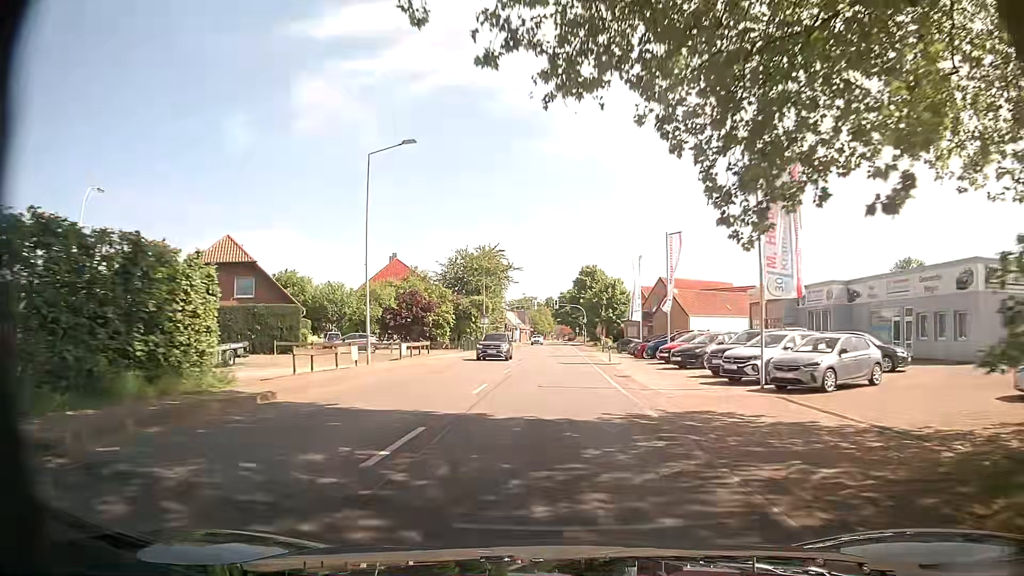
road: secondary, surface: asphalt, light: Day
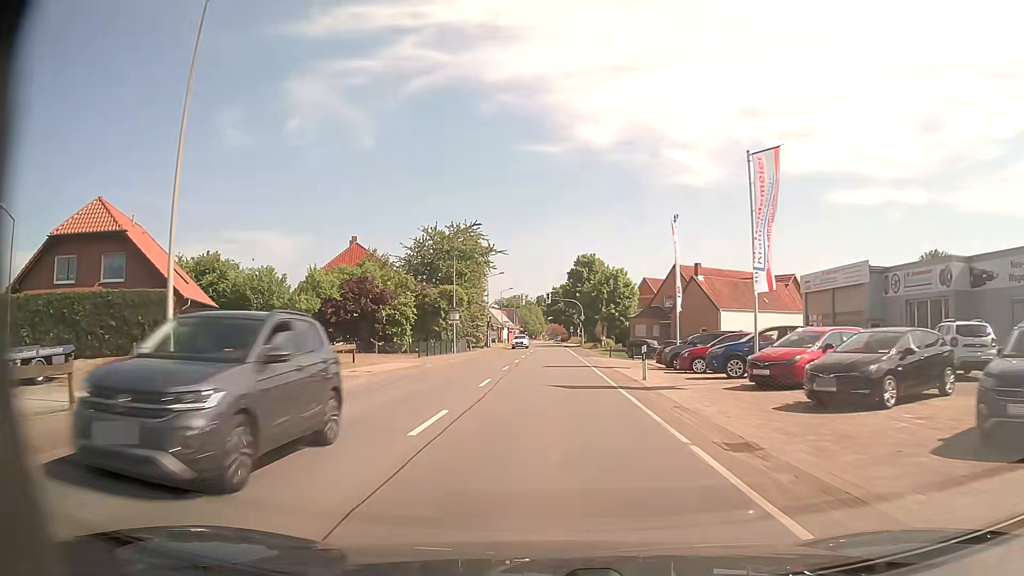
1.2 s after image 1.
(-0.2, +15.8) m; 0°
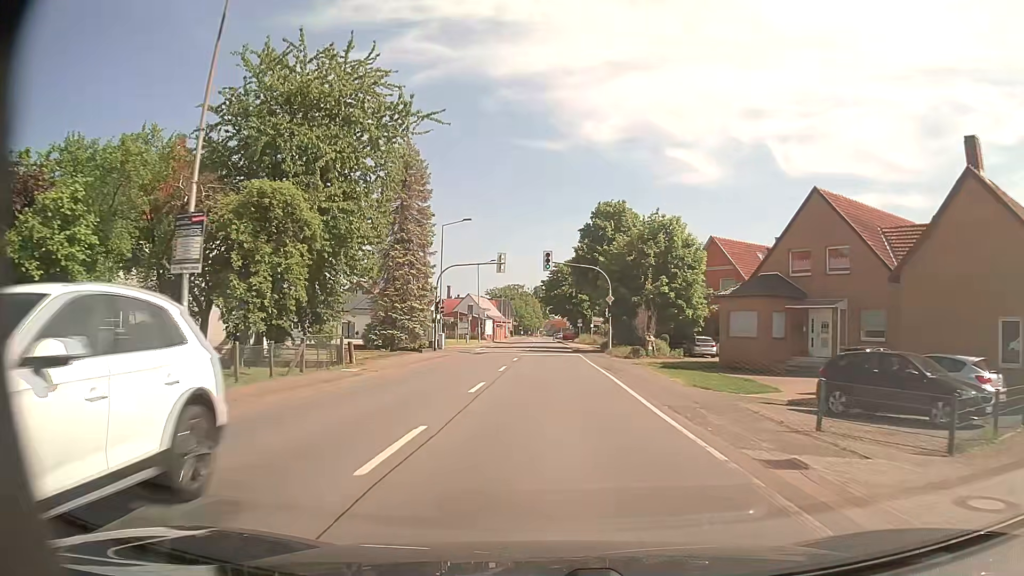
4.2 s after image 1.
(+0.1, +38.9) m; 0°
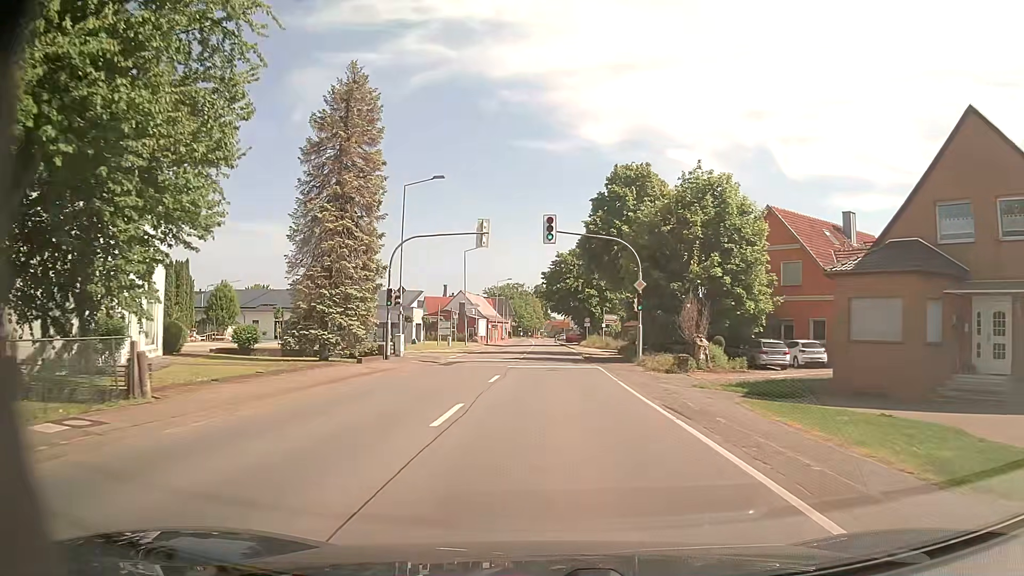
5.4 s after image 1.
(0.0, +14.3) m; 0°
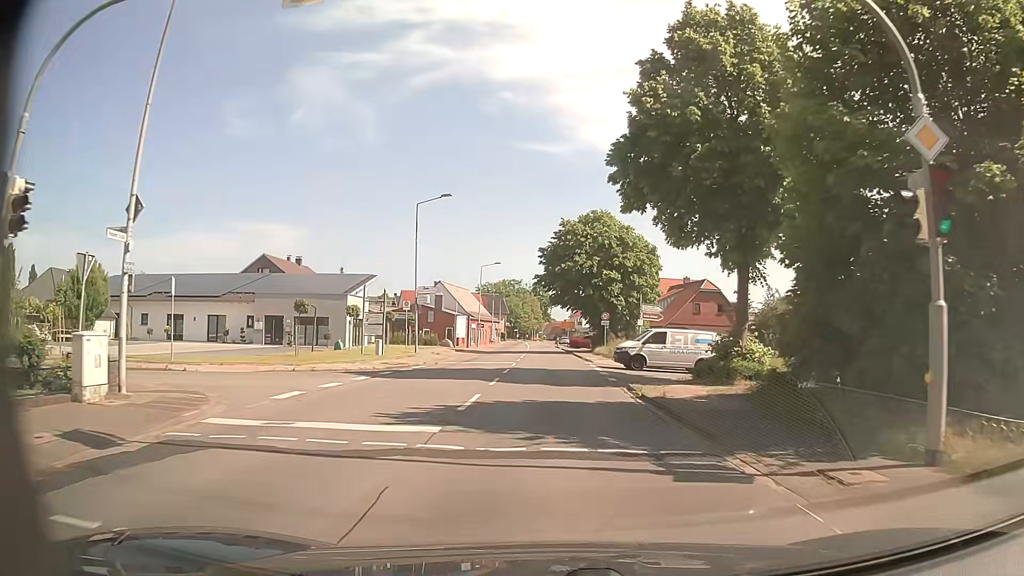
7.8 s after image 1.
(+0.1, +24.9) m; 0°
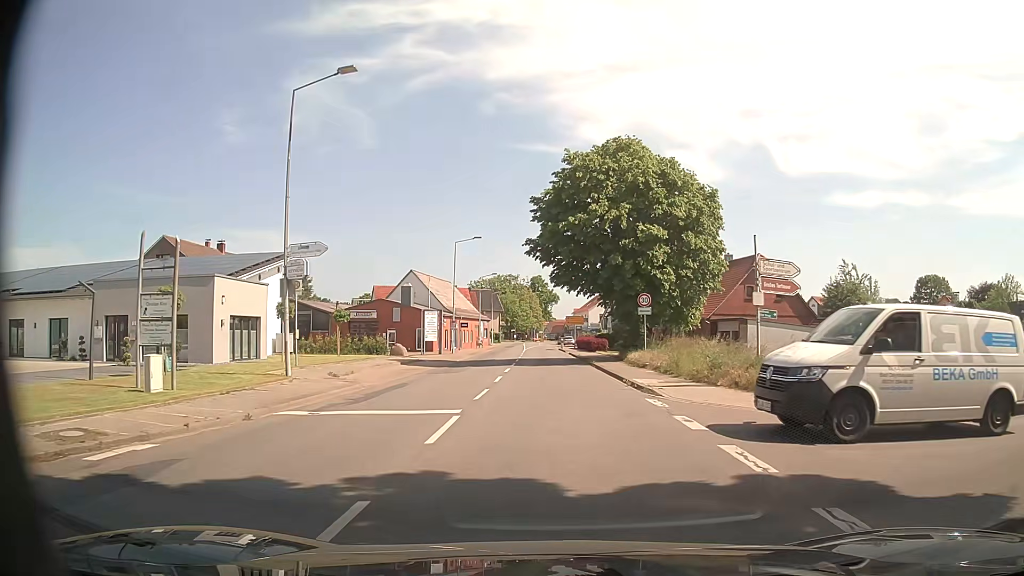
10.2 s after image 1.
(0.0, +21.3) m; -1°
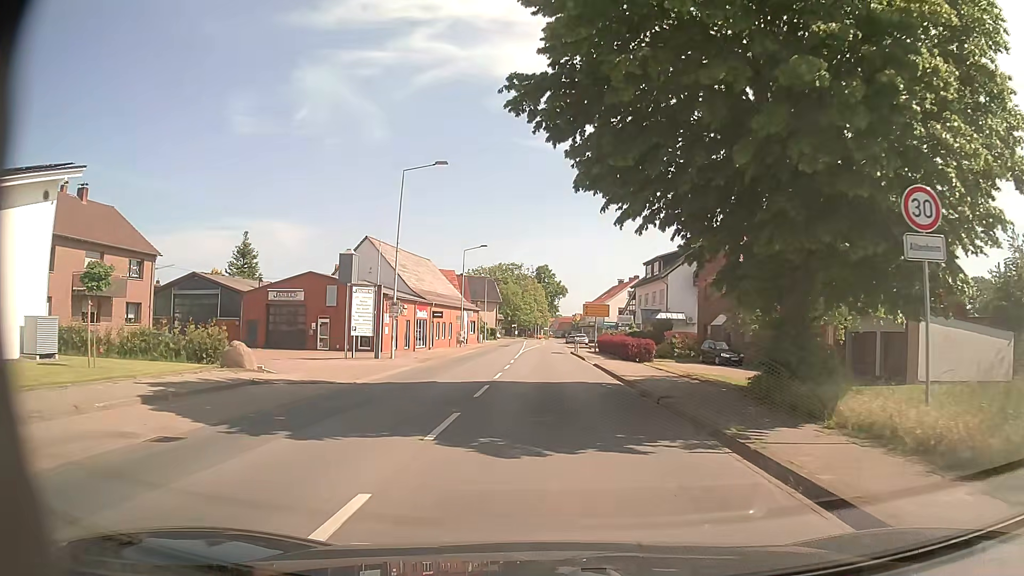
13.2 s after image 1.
(+0.1, +23.9) m; 0°
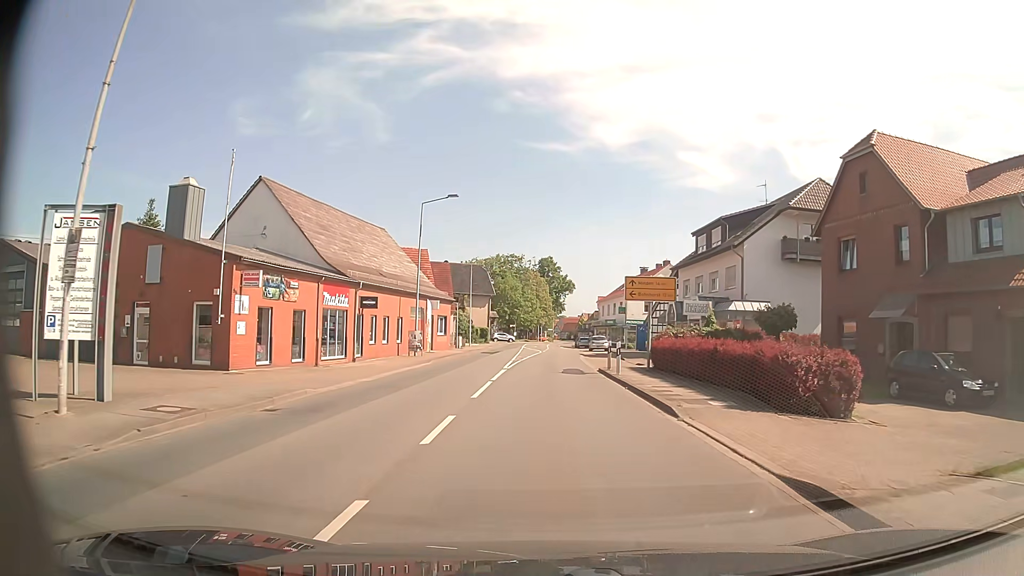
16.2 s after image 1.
(-0.2, +24.1) m; 0°
(0, +10) (0, +20) (0, +30) (0, +40) (+1, +50) (+1, +60) (+1, +70) (+2, +80) (+2, +90) (+2, +100) m
